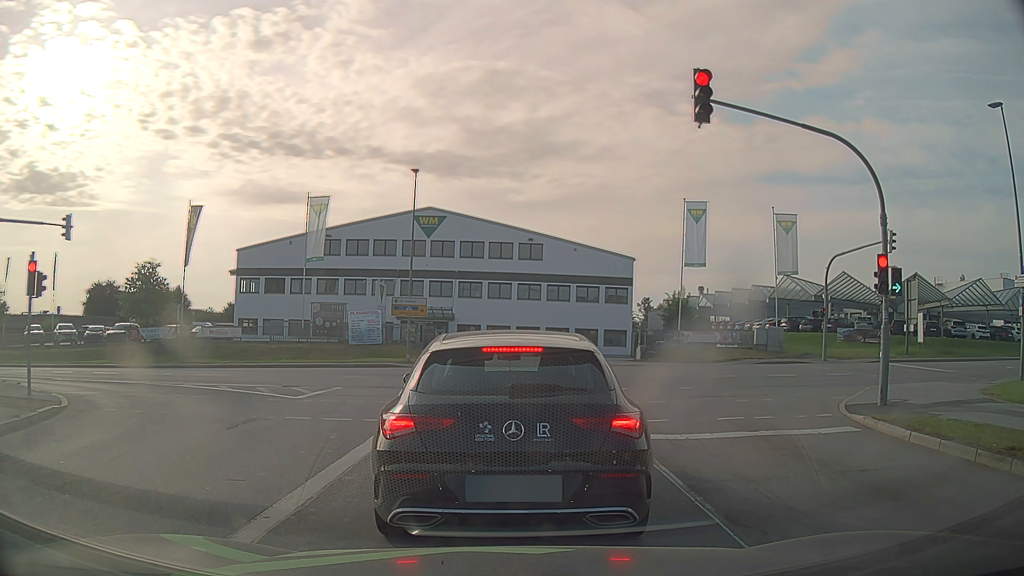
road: secondary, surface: asphalt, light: Day
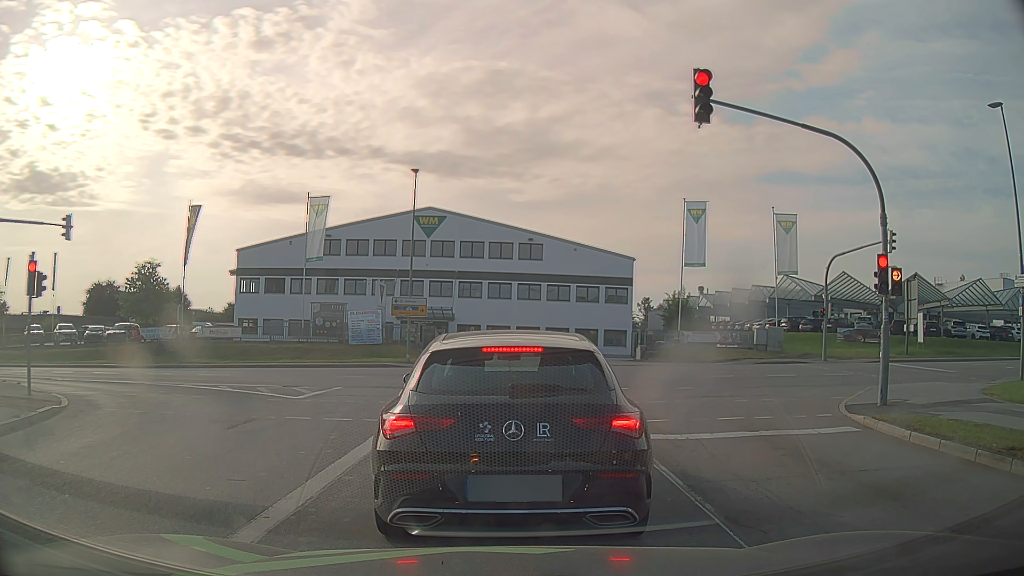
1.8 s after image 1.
(0.0, 0.0) m; 0°
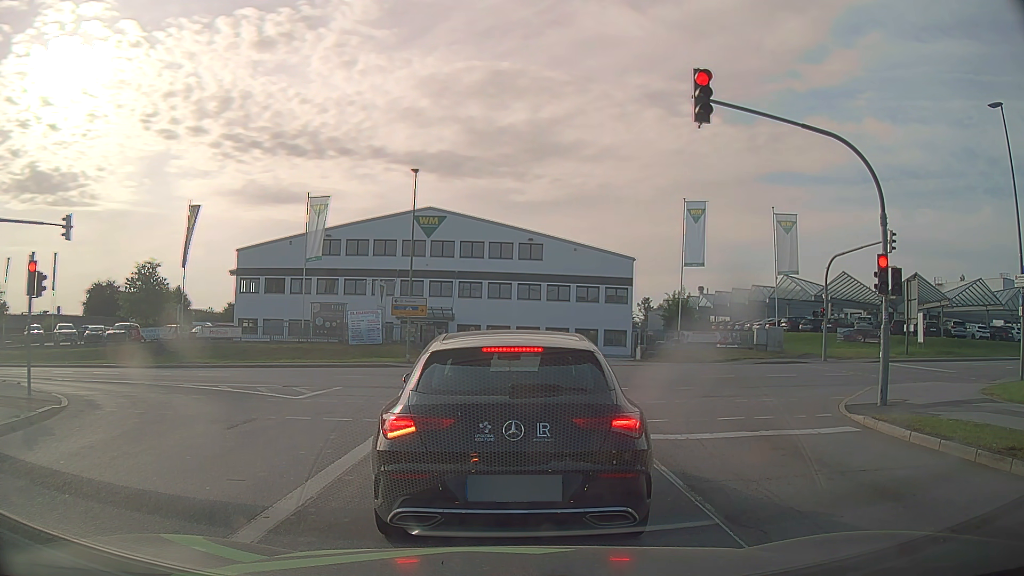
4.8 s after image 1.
(0.0, 0.0) m; 0°
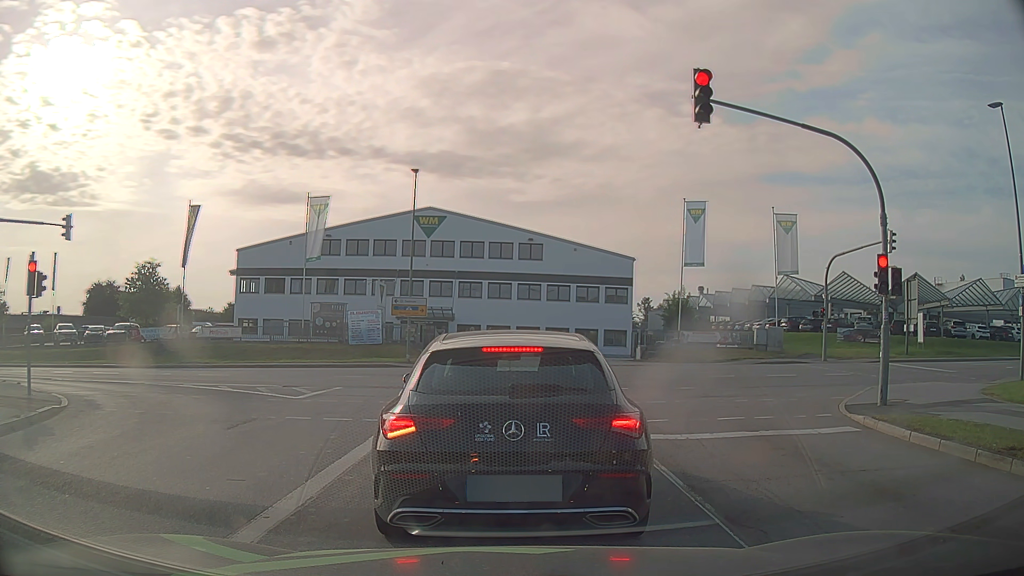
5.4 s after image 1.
(0.0, 0.0) m; 0°
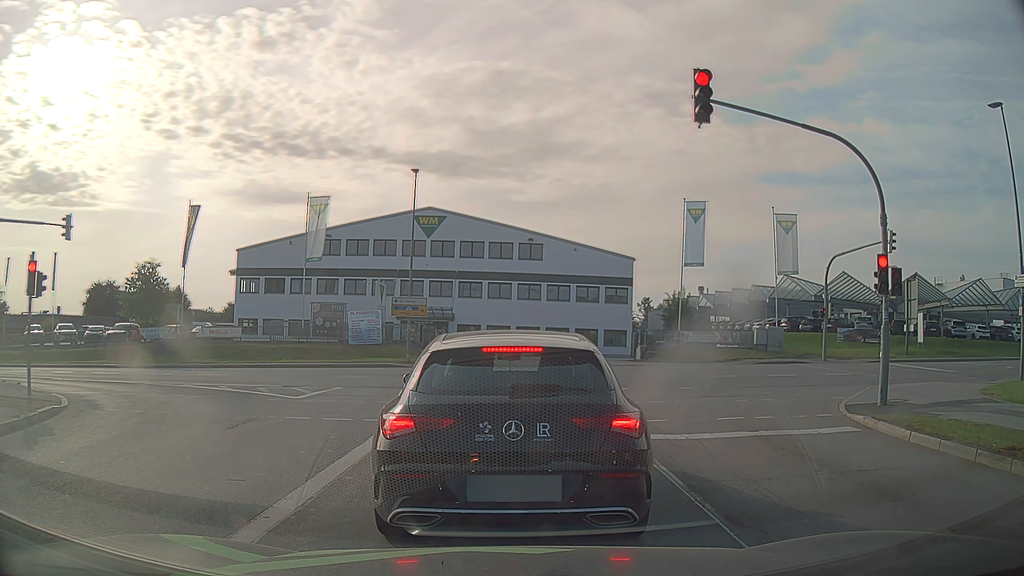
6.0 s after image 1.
(0.0, 0.0) m; 0°
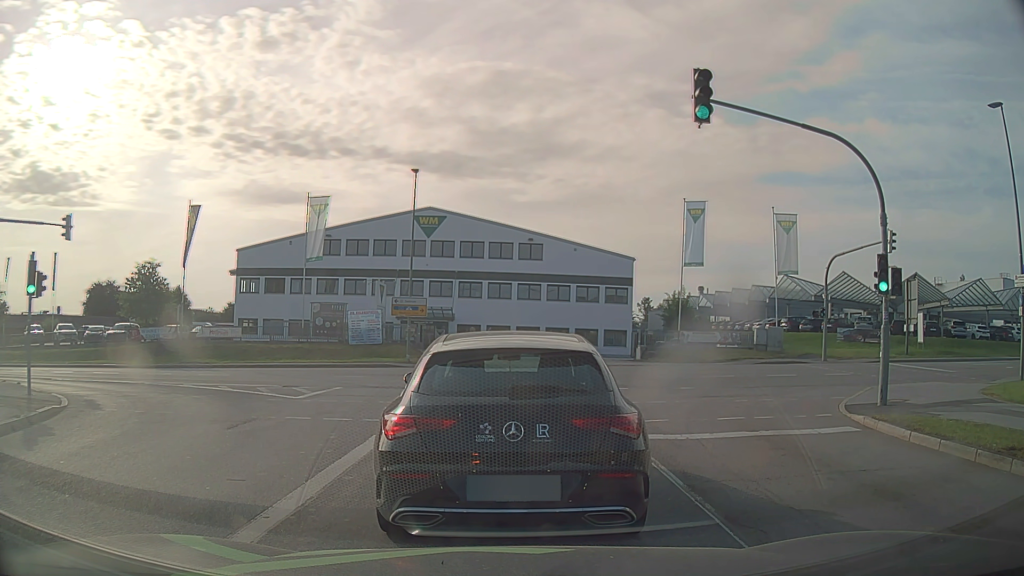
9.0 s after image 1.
(0.0, 0.0) m; 0°
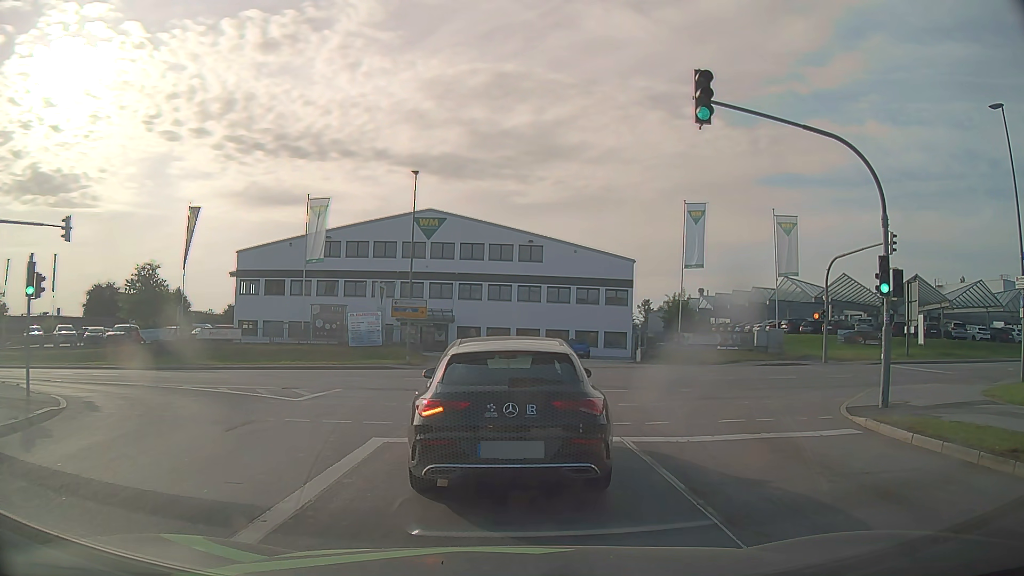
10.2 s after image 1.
(0.0, 0.0) m; 0°
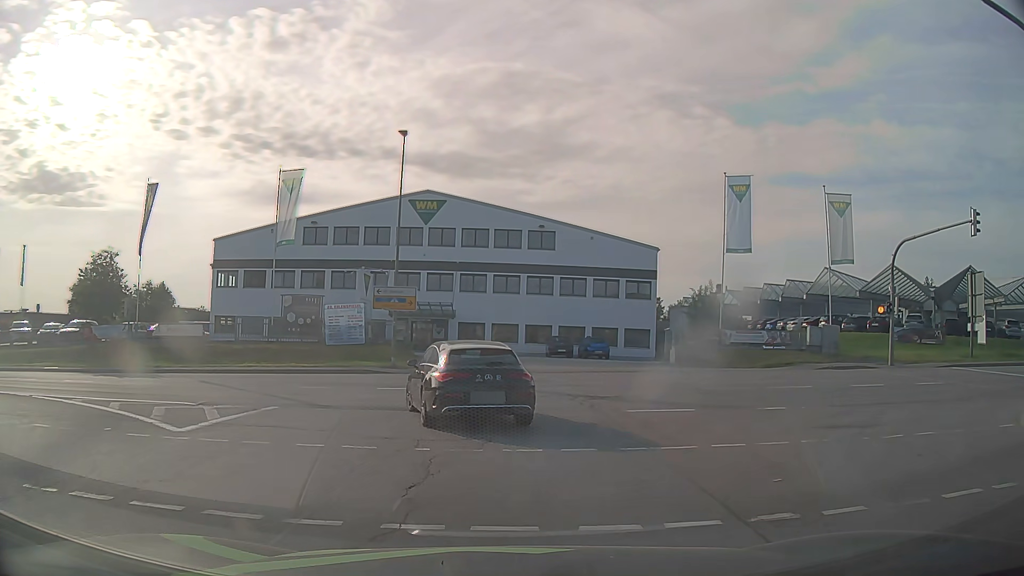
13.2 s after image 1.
(-0.1, +7.3) m; -2°
(0, +10) (-4, +19) (-12, +26) (-21, +28) (-31, +28) (-41, +28) (-51, +28) (-61, +28) (-71, +28) (-81, +28) m
